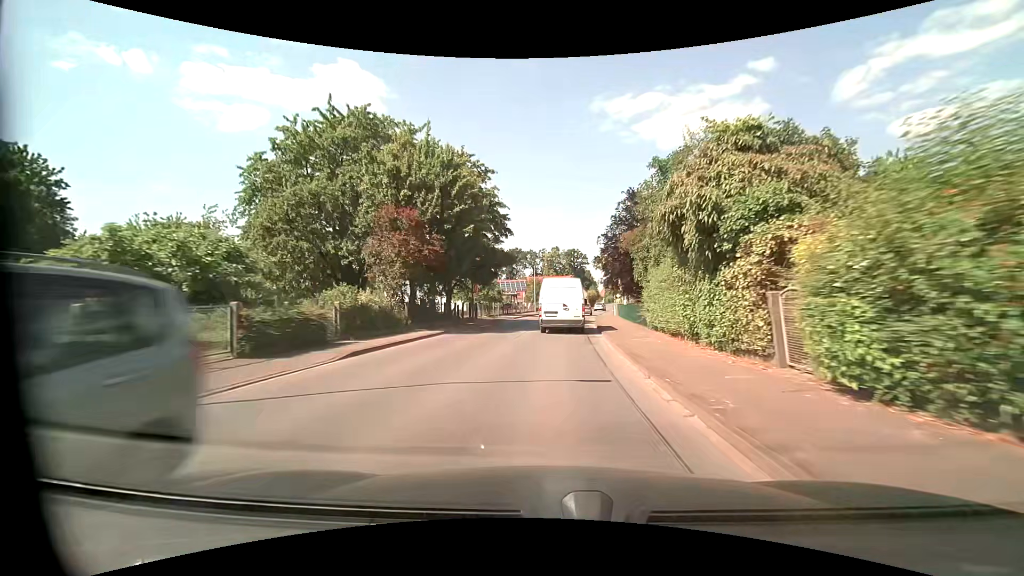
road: tertiary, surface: asphalt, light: Day
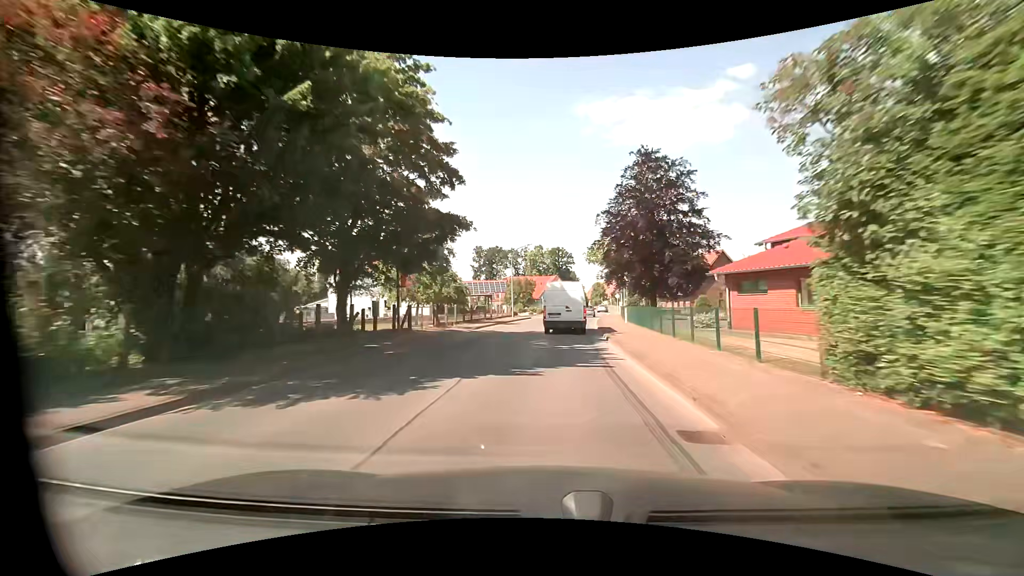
(+0.3, +15.6) m; +2°
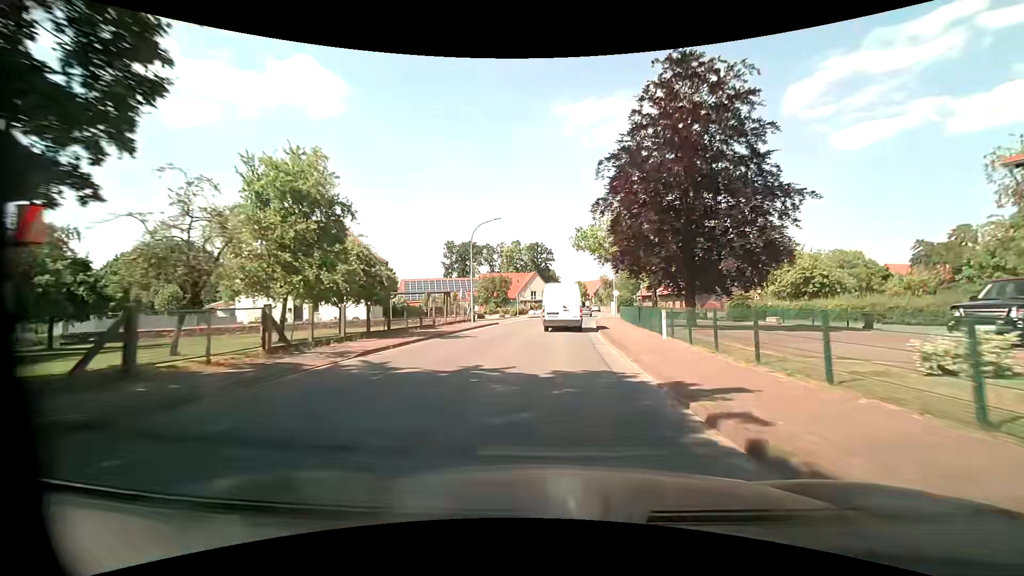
(+0.3, +15.6) m; +2°
(0, +10) (+1, +20) (+1, +30) (+2, +40) (+3, +50) (+4, +60) (+6, +70) (+7, +80) (+8, +90) (+10, +99) m
